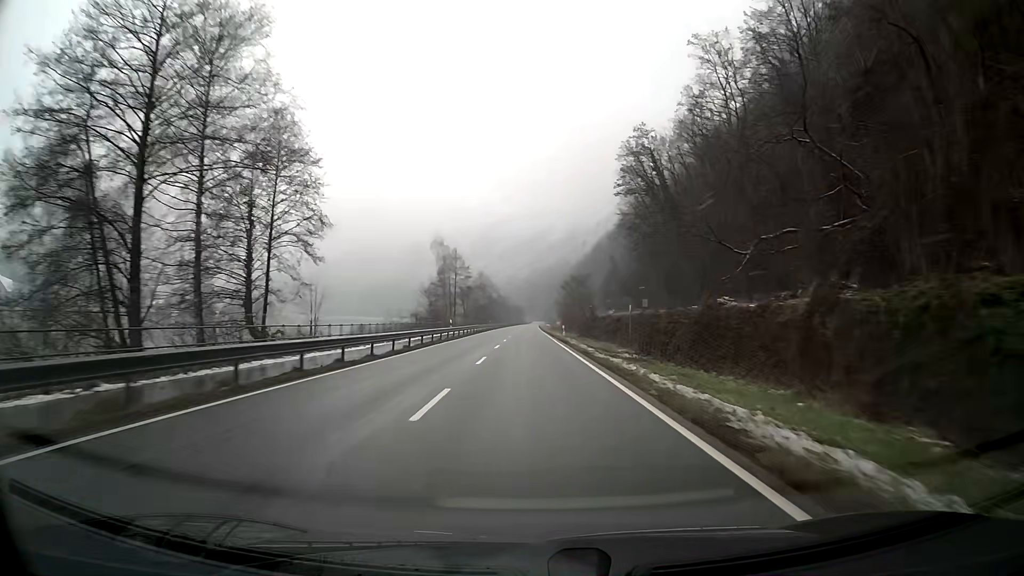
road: primary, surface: asphalt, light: Day
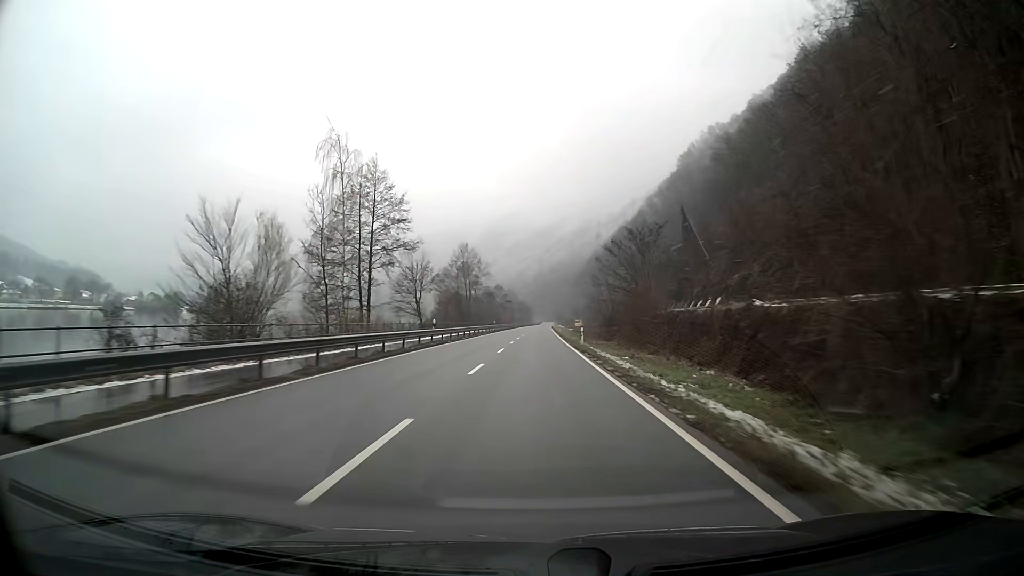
(-0.5, +63.2) m; -1°
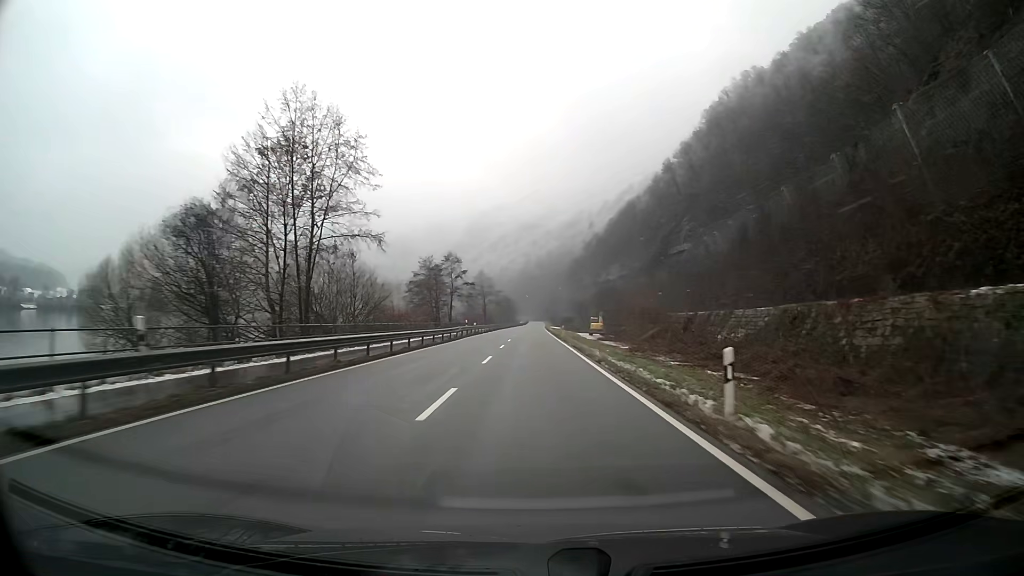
(+0.8, +79.0) m; +1°
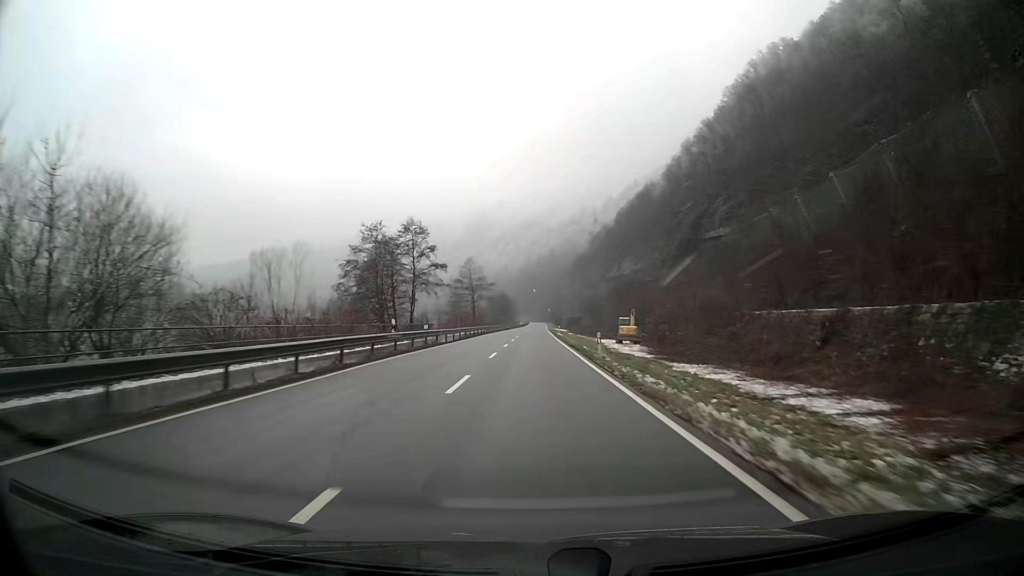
(0.0, +31.6) m; 0°
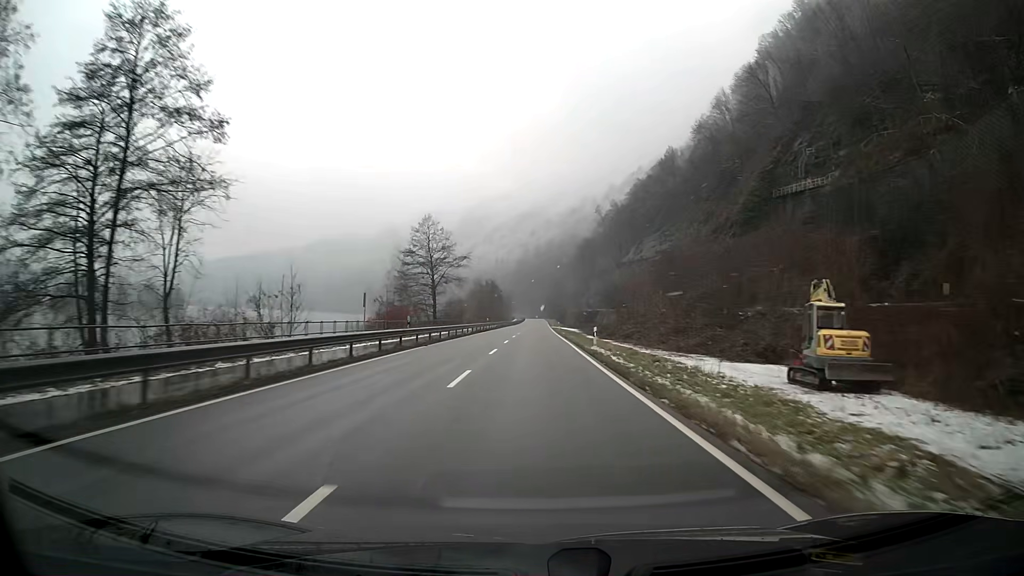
(+0.1, +47.4) m; 0°
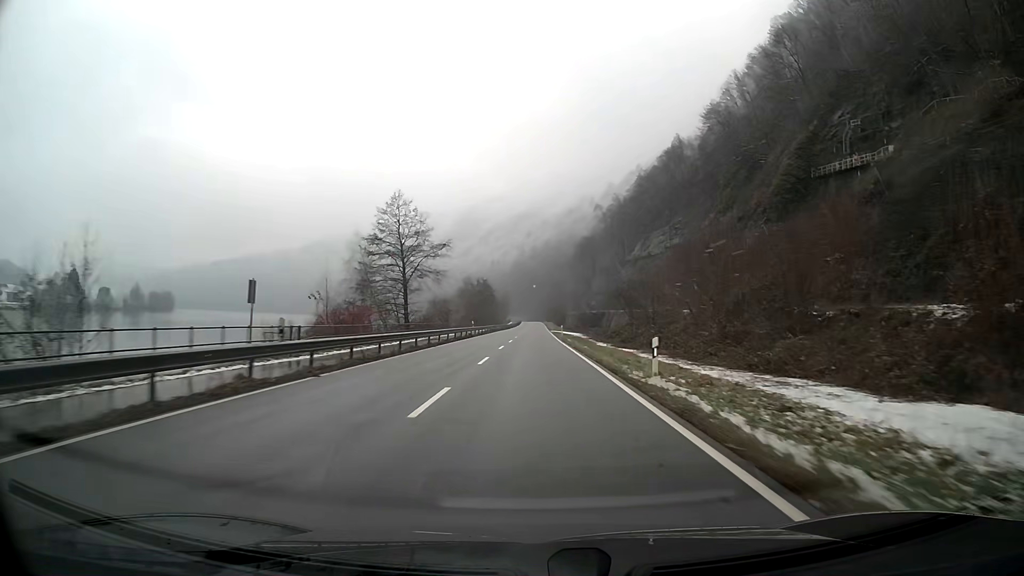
(0.0, +15.8) m; 0°
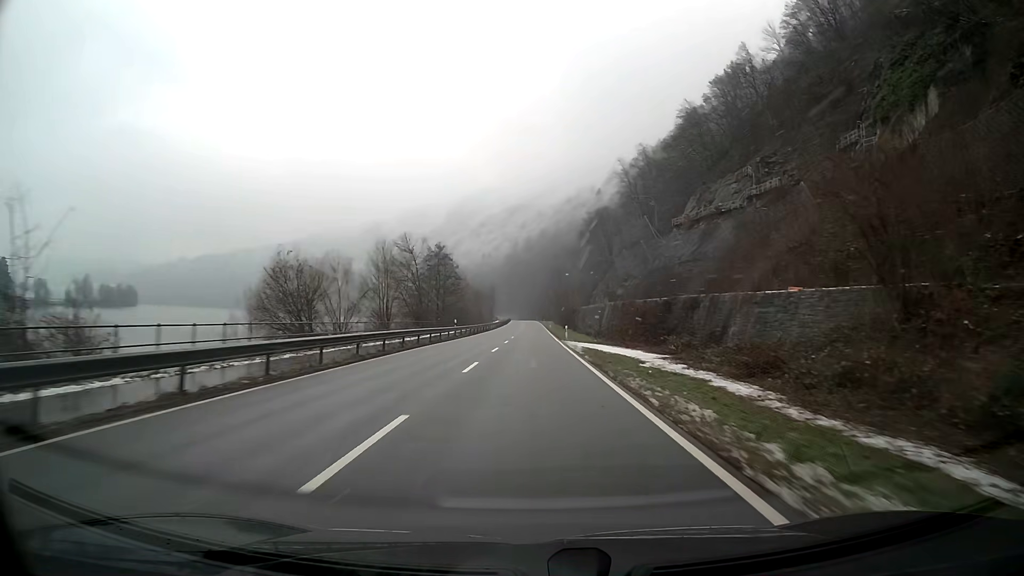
(+0.3, +63.2) m; 0°
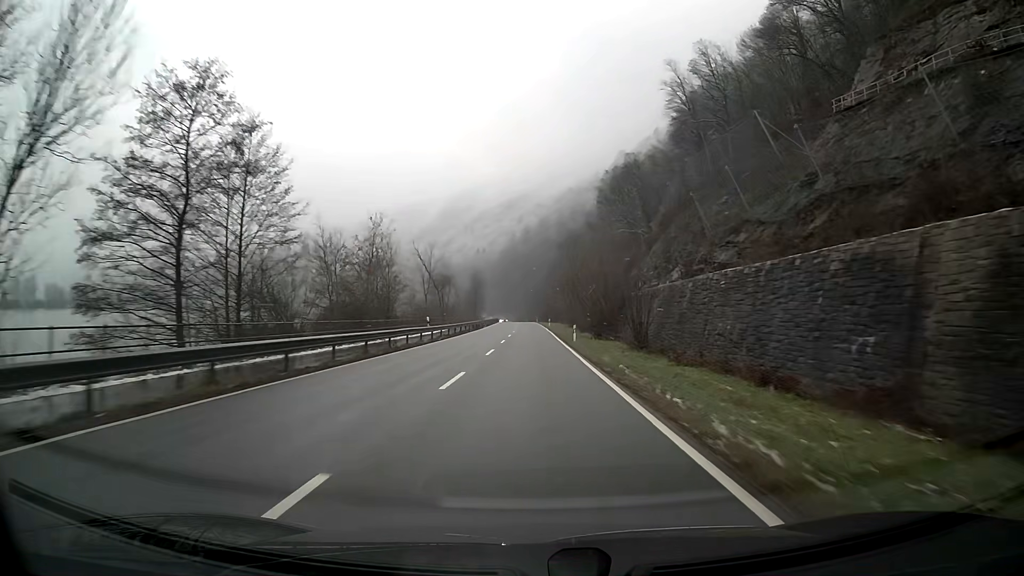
(+0.1, +63.2) m; 0°
(0, +10) (0, +20) (0, +30) (0, +40) (0, +50) (0, +60) (0, +70) (0, +80) (0, +90) (-1, +100) m
